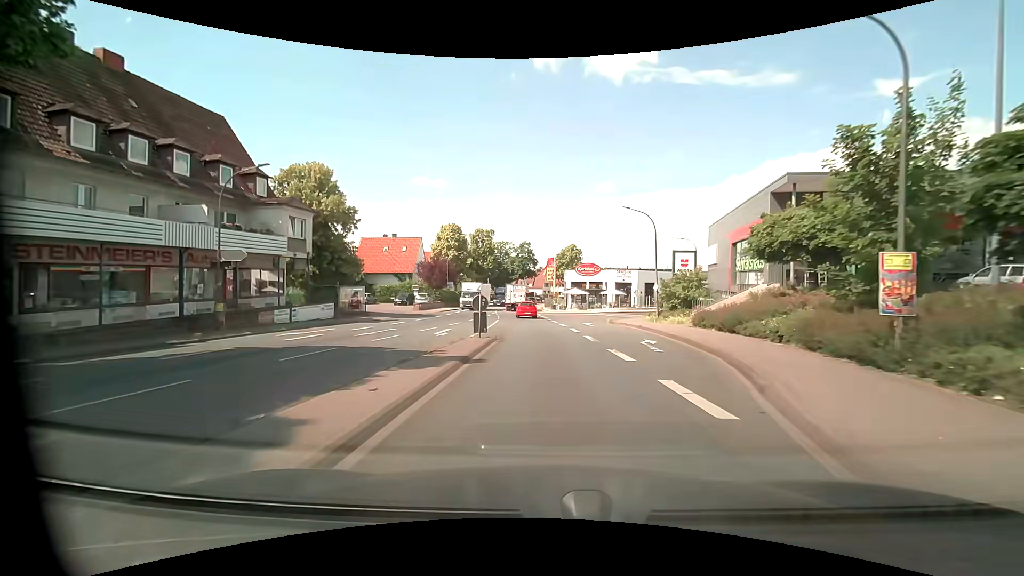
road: primary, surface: asphalt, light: Day
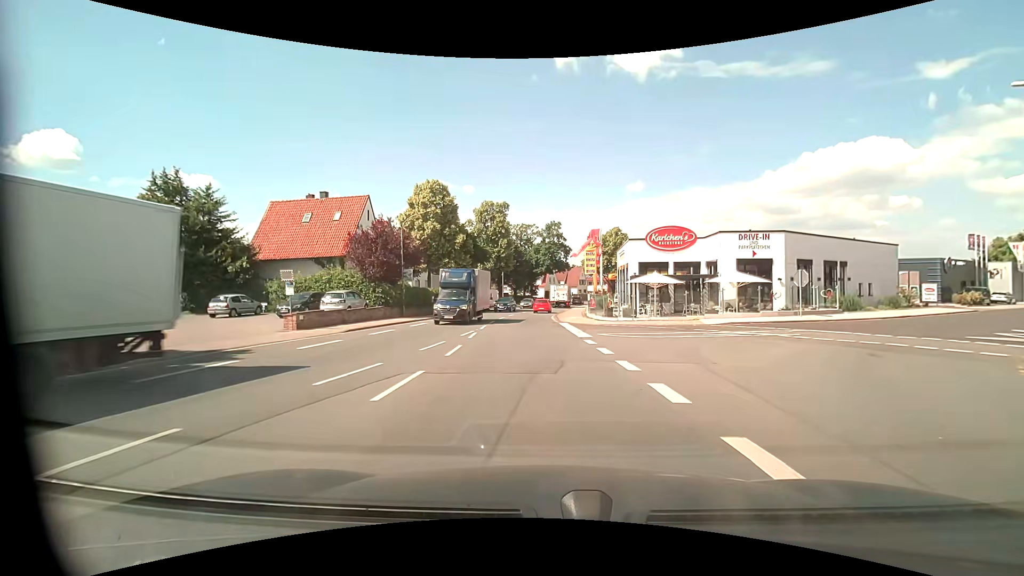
(-1.0, +33.5) m; -4°
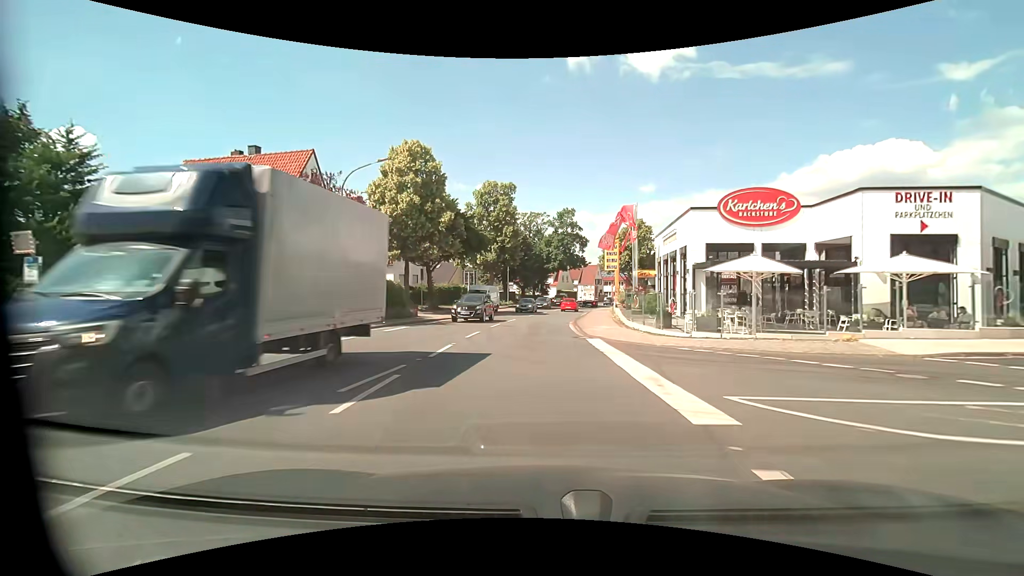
(-0.2, +13.1) m; -1°
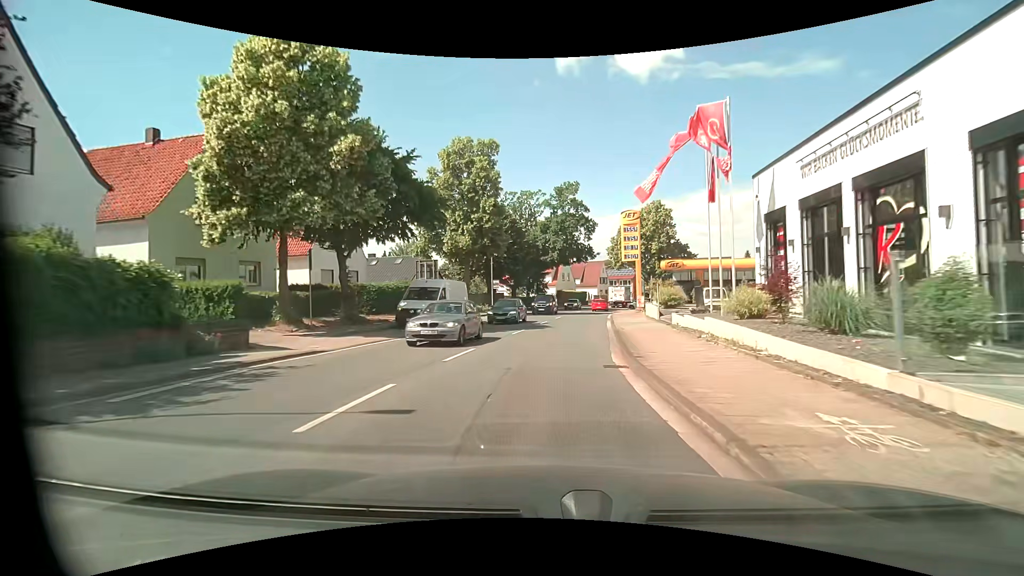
(-0.1, +19.3) m; 0°
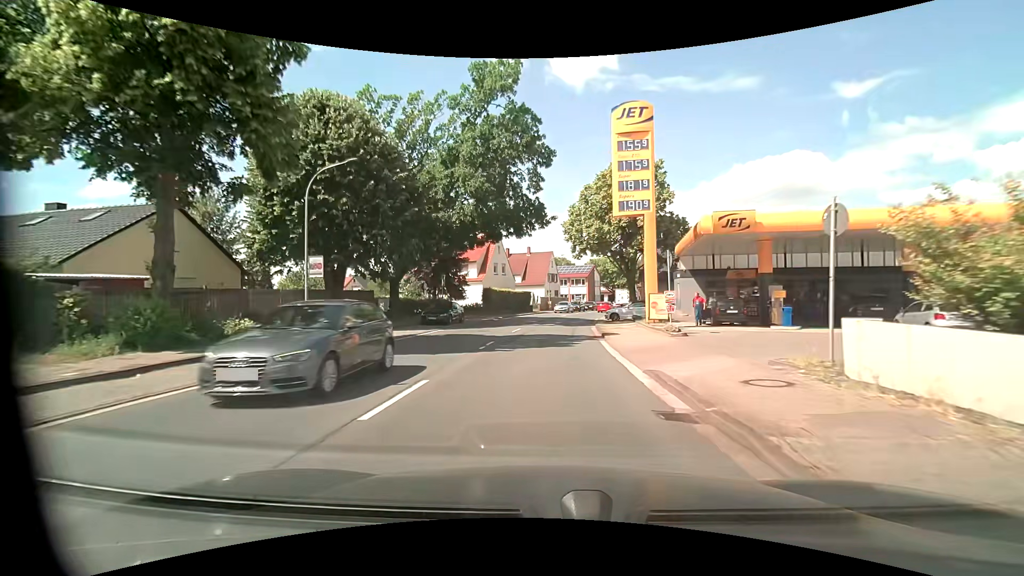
(+2.2, +32.1) m; +7°
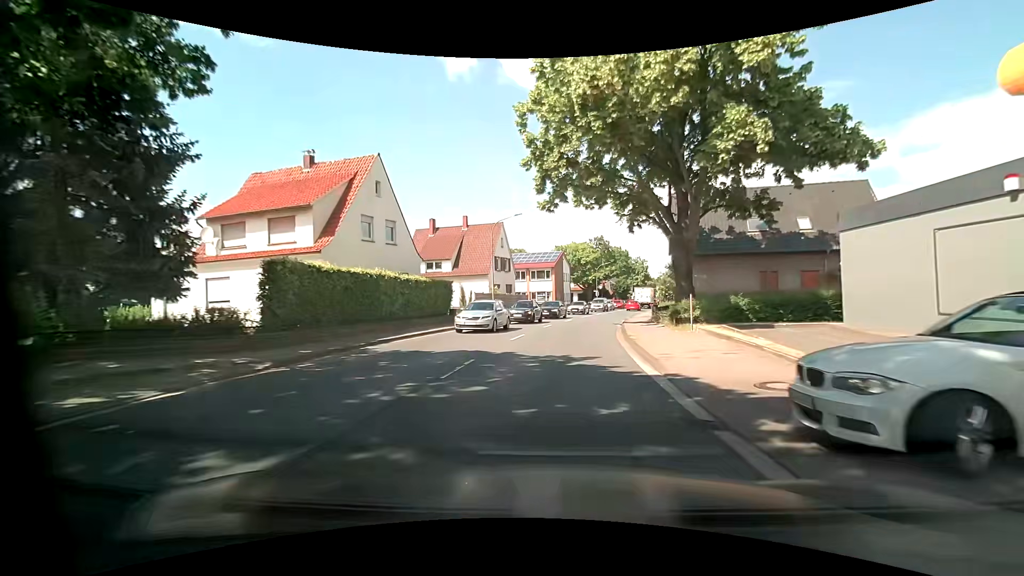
(+1.2, +32.7) m; +5°
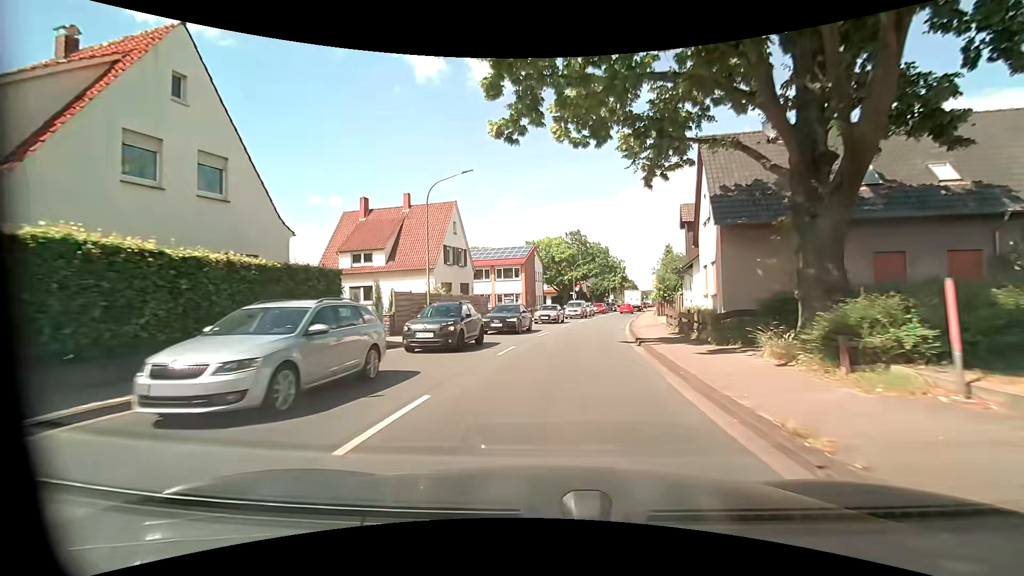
(+0.3, +13.2) m; +3°
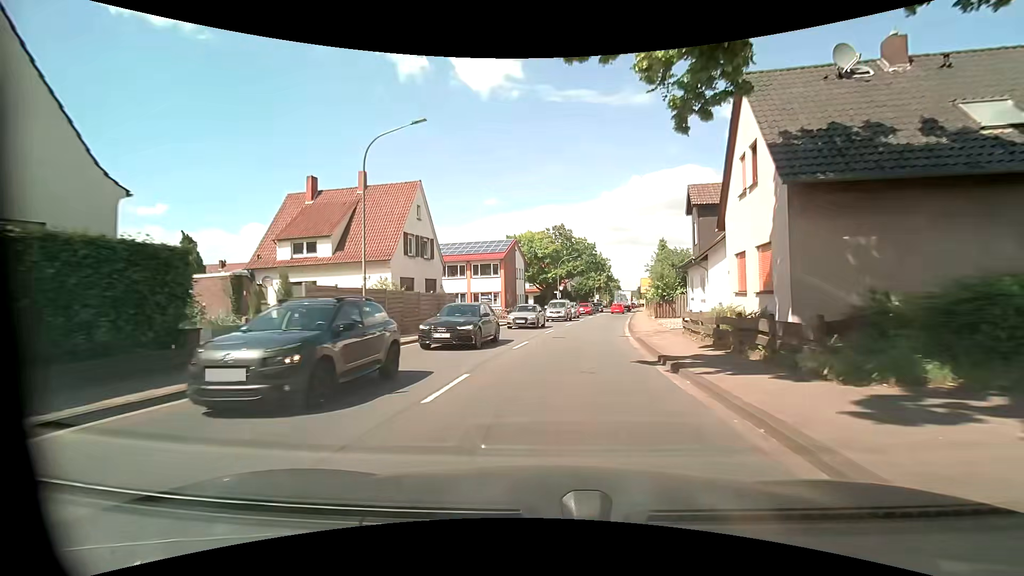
(+0.1, +6.6) m; +2°
(0, +10) (+1, +20) (+2, +30) (+4, +40) (+6, +50) (+7, +59) (+9, +69) (+11, +79) (+13, +89) (+15, +99) m
